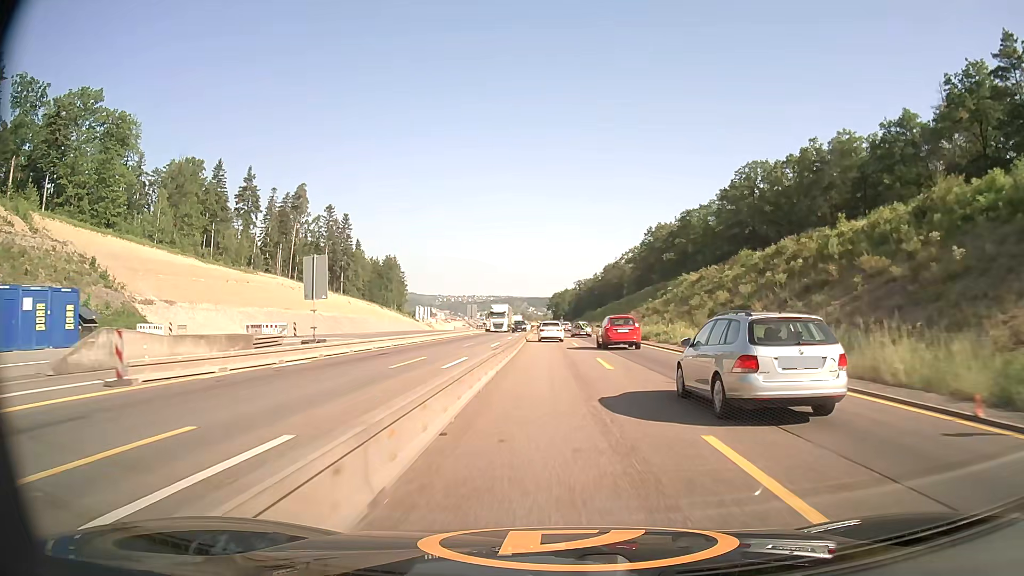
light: Day
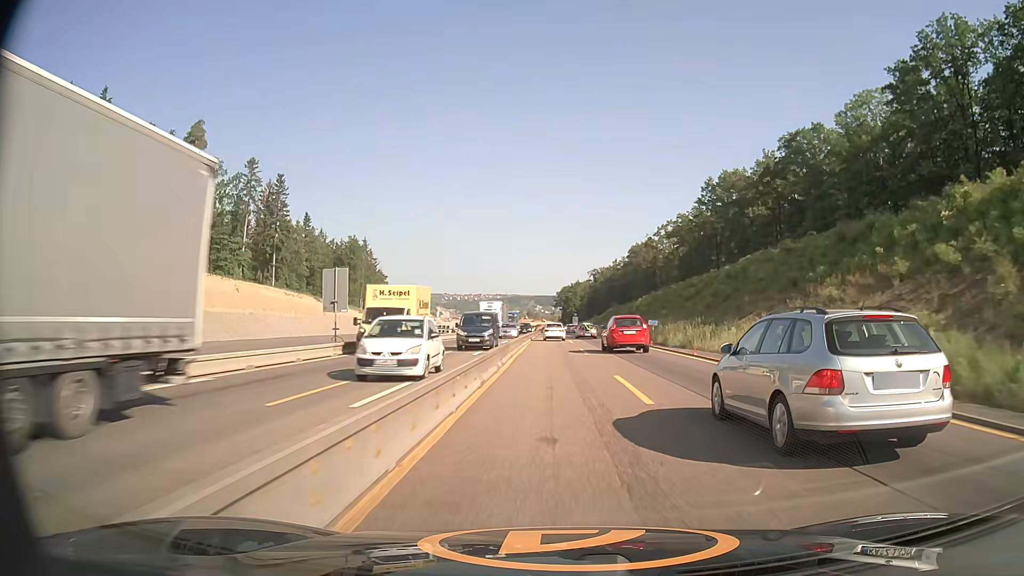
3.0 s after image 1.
(-0.4, +62.8) m; -1°
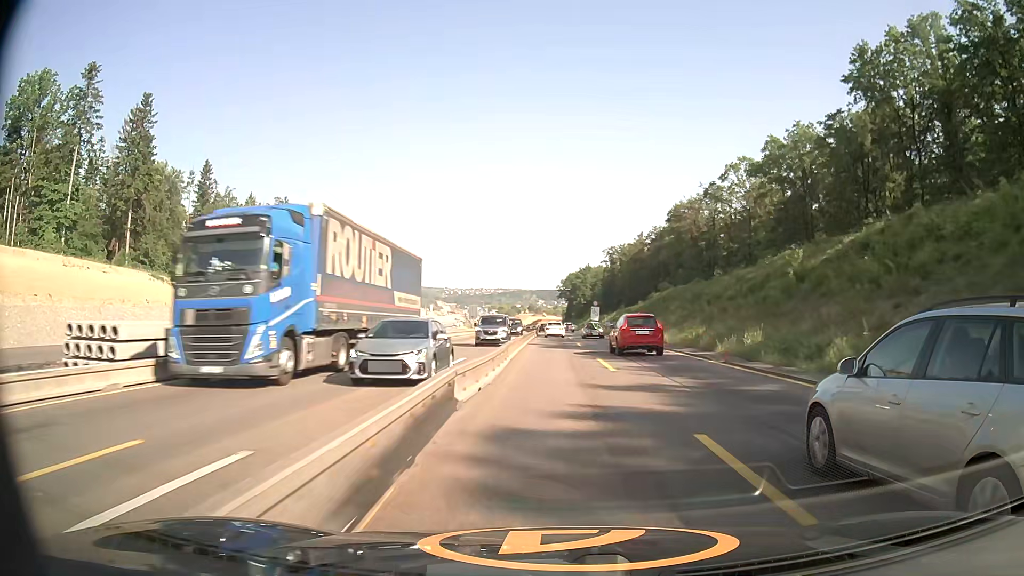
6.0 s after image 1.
(-0.2, +63.7) m; 0°
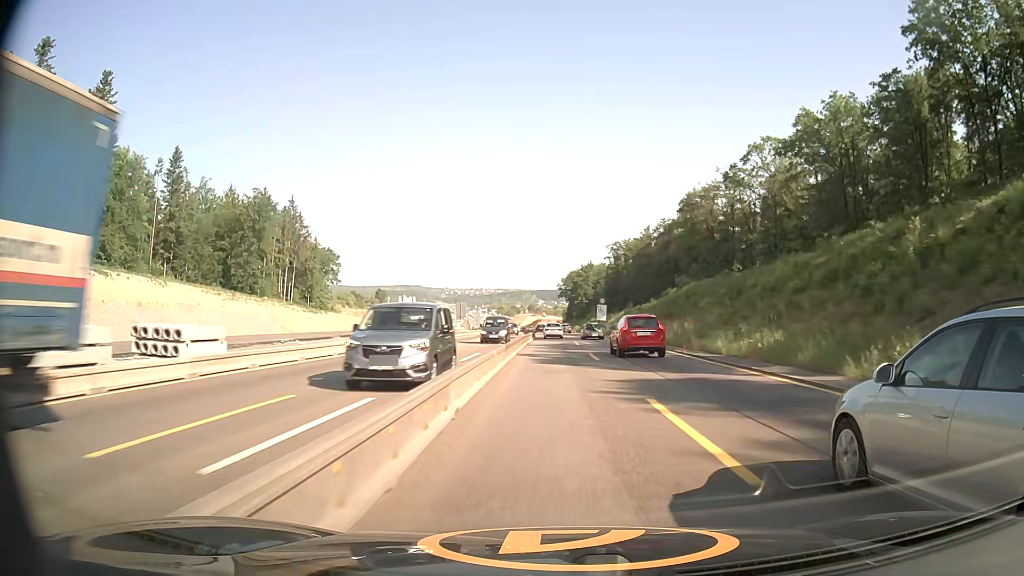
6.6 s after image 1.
(0.0, +12.8) m; 0°
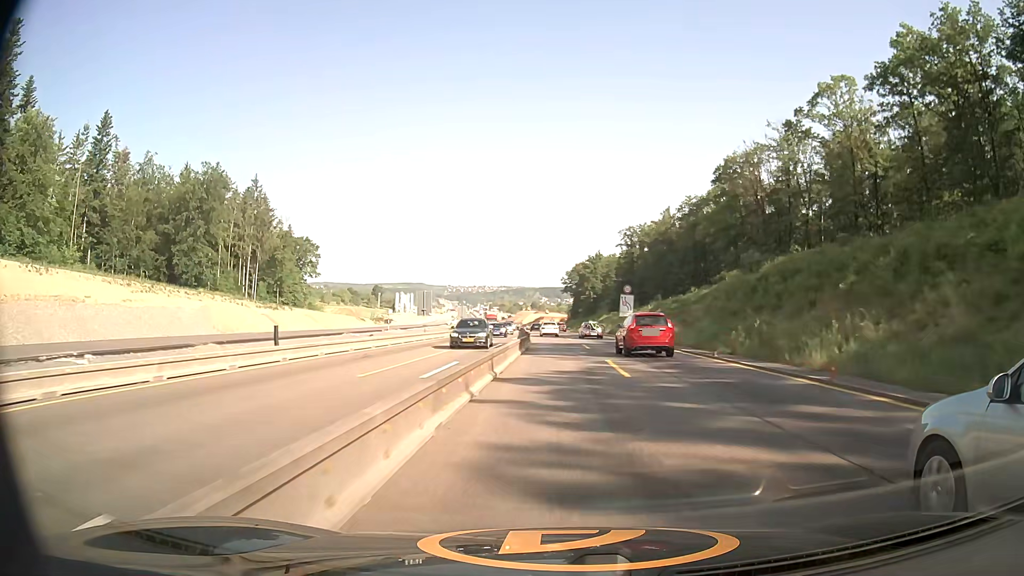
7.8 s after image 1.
(-0.1, +25.5) m; 0°
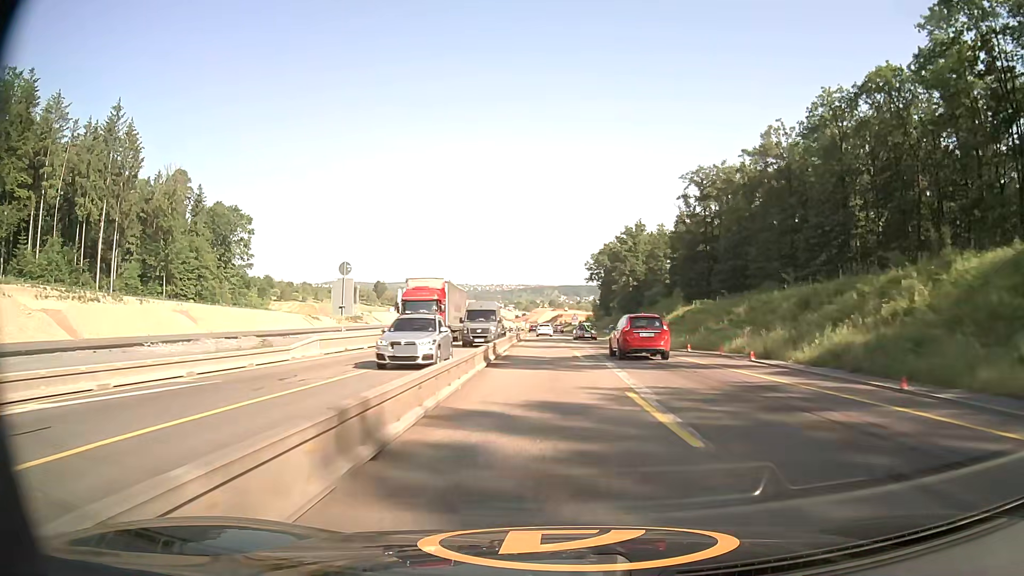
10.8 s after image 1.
(-0.4, +62.3) m; -1°
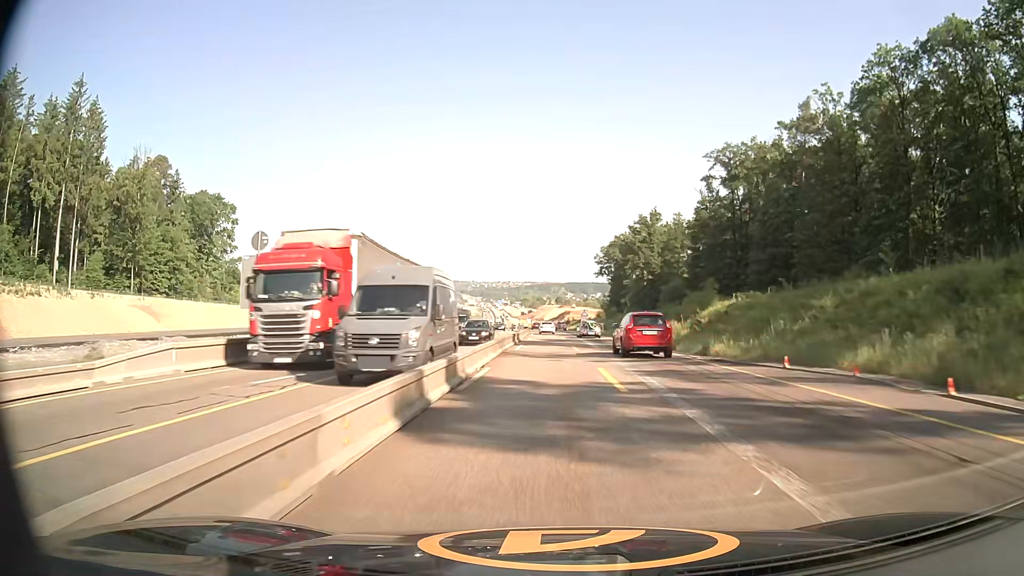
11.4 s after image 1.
(-0.1, +12.3) m; -1°
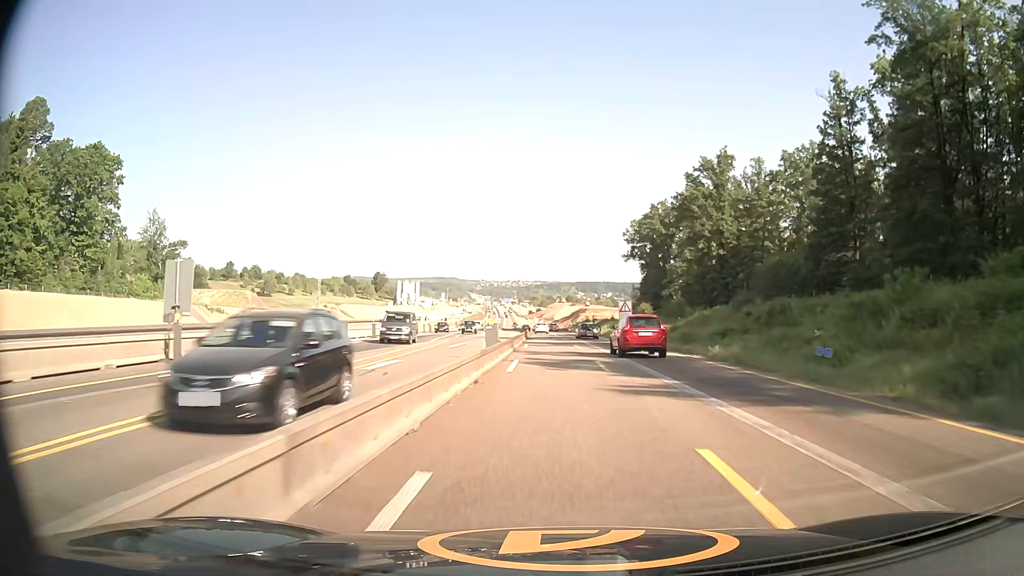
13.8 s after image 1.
(-0.5, +48.9) m; -1°
(0, +10) (0, +20) (0, +30) (0, +40) (0, +50) (0, +60) (-1, +70) (-1, +80) (-1, +90) (-2, +100) m
